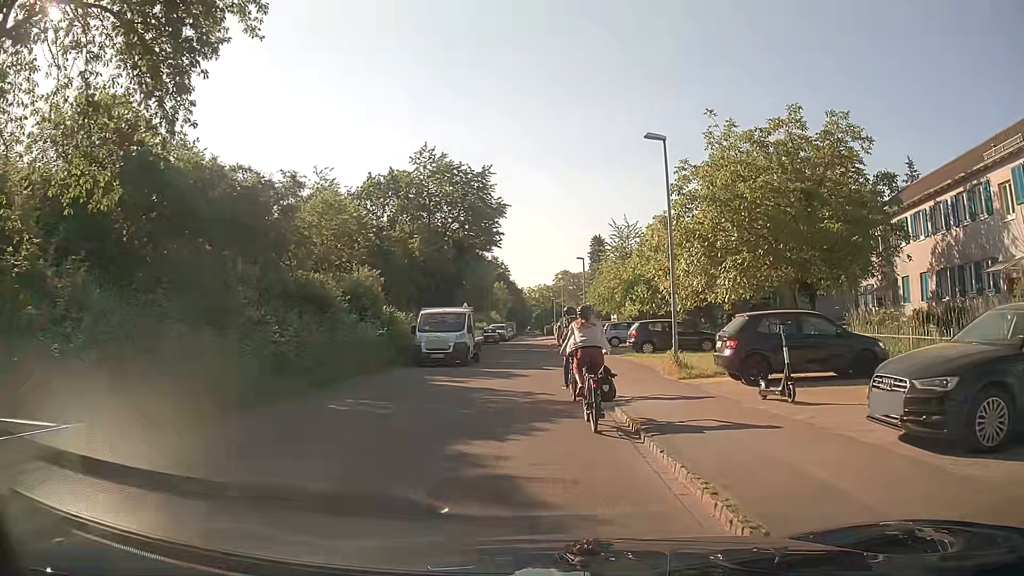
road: residential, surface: asphalt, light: Day
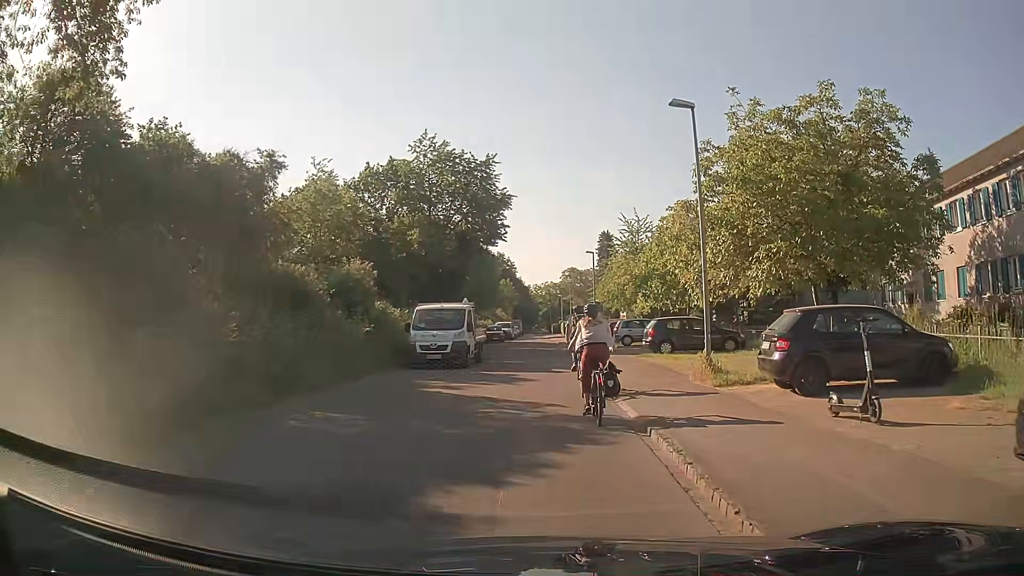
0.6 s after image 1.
(-0.1, +2.5) m; -1°
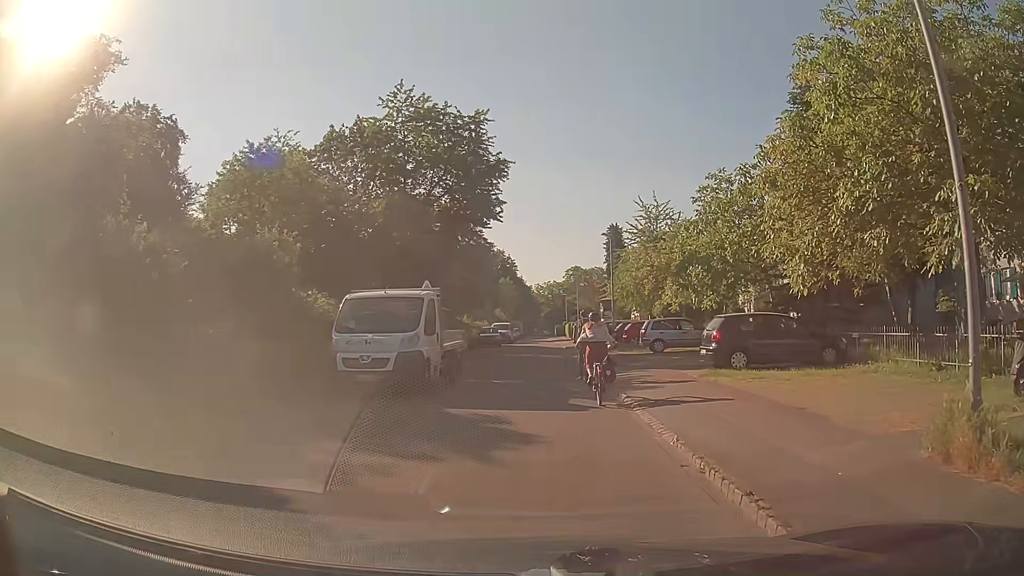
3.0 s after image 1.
(-0.1, +9.1) m; -1°
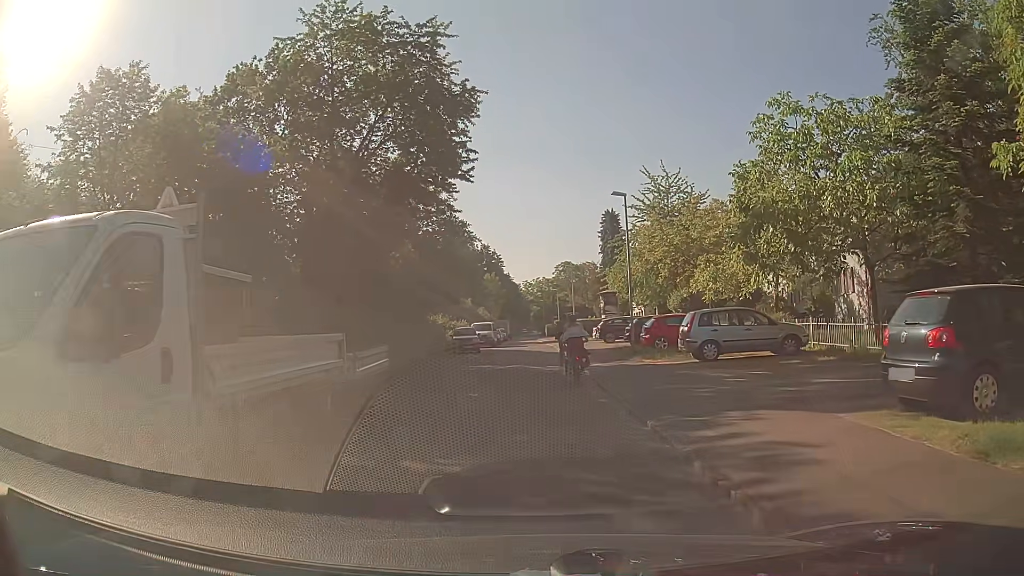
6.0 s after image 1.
(+0.2, +10.5) m; +2°
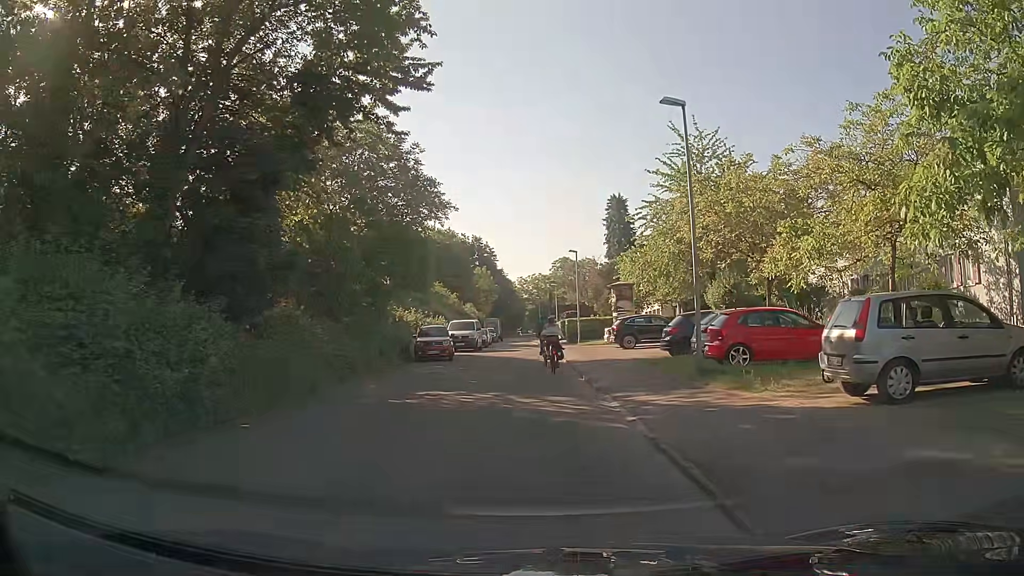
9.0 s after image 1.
(0.0, +10.9) m; 0°
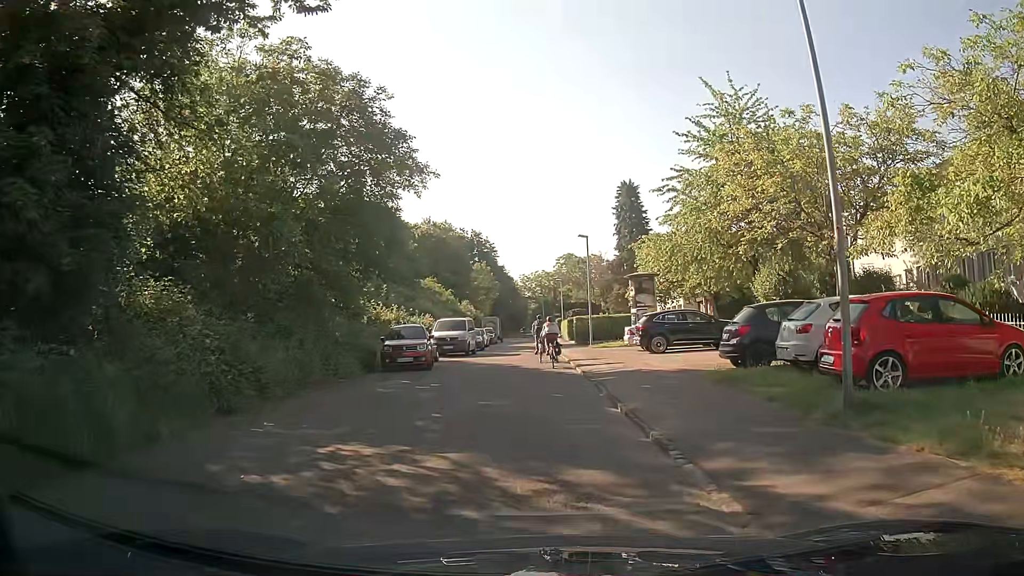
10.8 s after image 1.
(0.0, +7.0) m; -1°
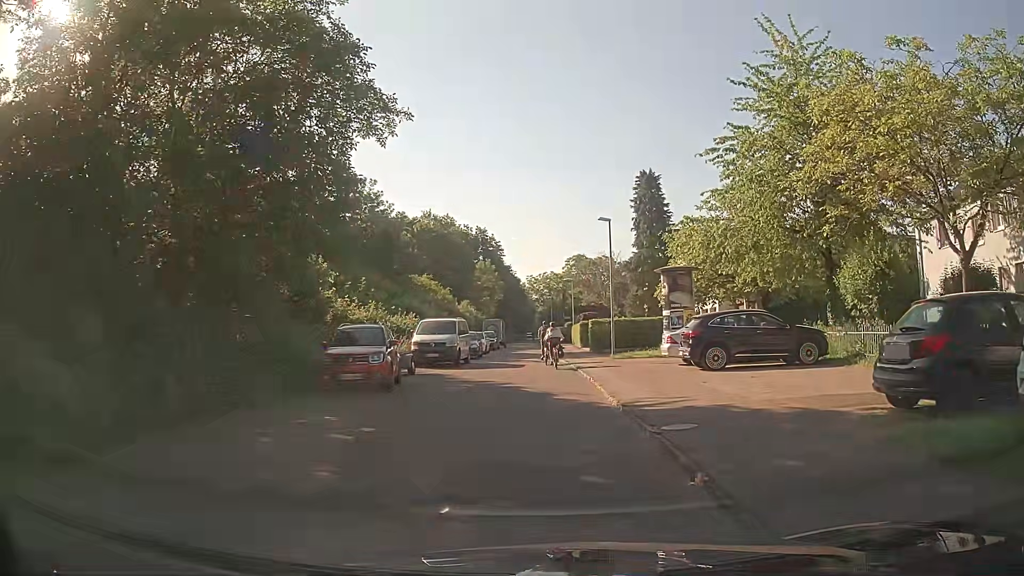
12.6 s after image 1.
(0.0, +7.3) m; -1°
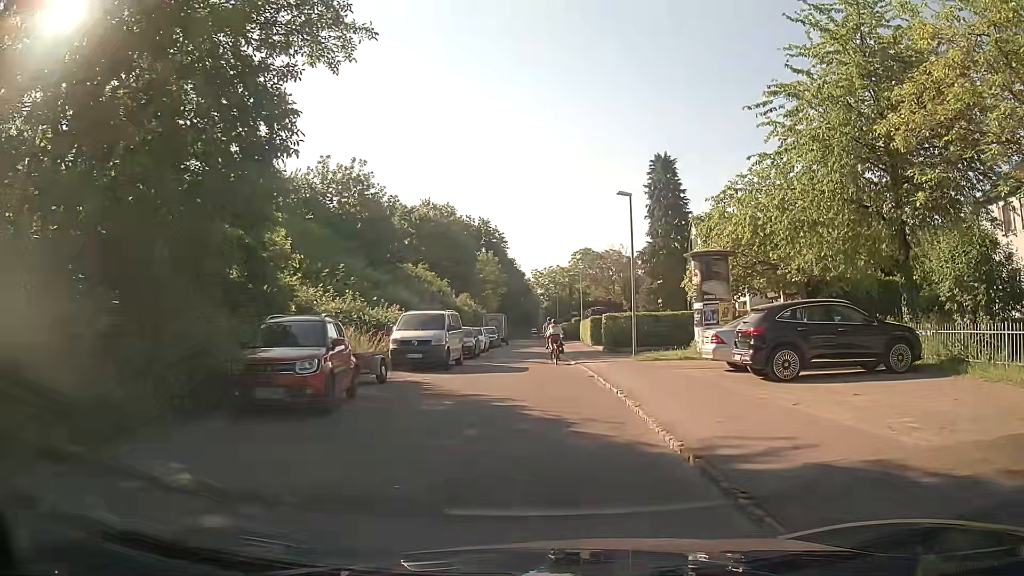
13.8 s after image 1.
(+0.1, +4.9) m; +2°
(0, +10) (0, +20) (-1, +30) (-1, +40) (-1, +50) (-2, +60) (-2, +70) (-2, +80) (-2, +90) (-2, +100) m
